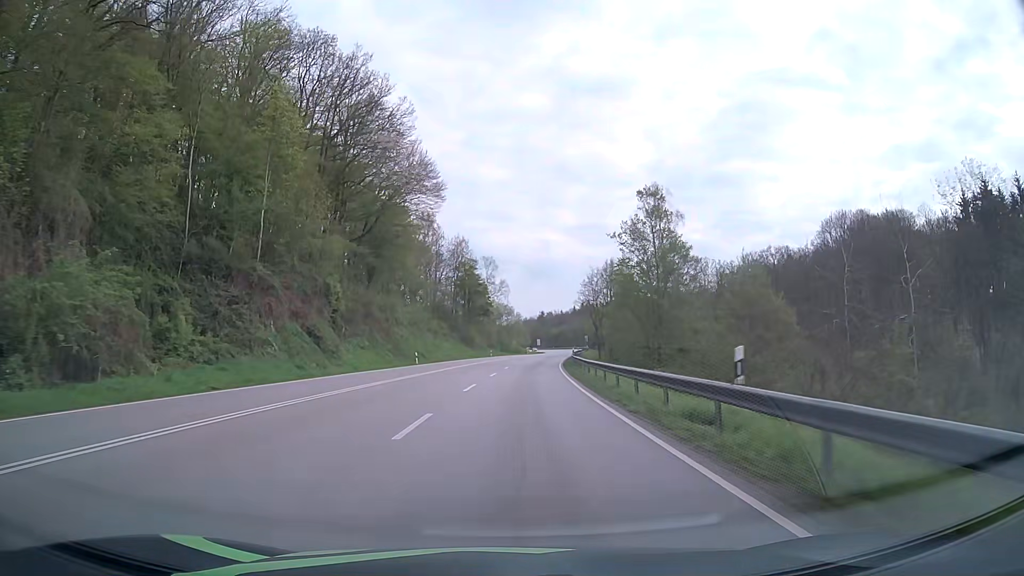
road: primary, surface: asphalt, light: Day
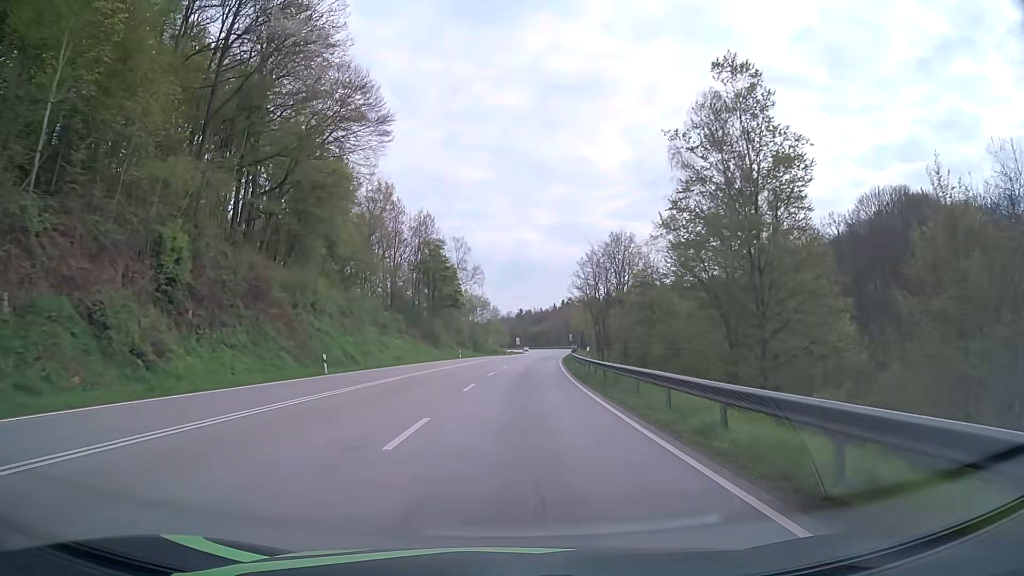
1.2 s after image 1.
(+0.3, +24.6) m; +2°
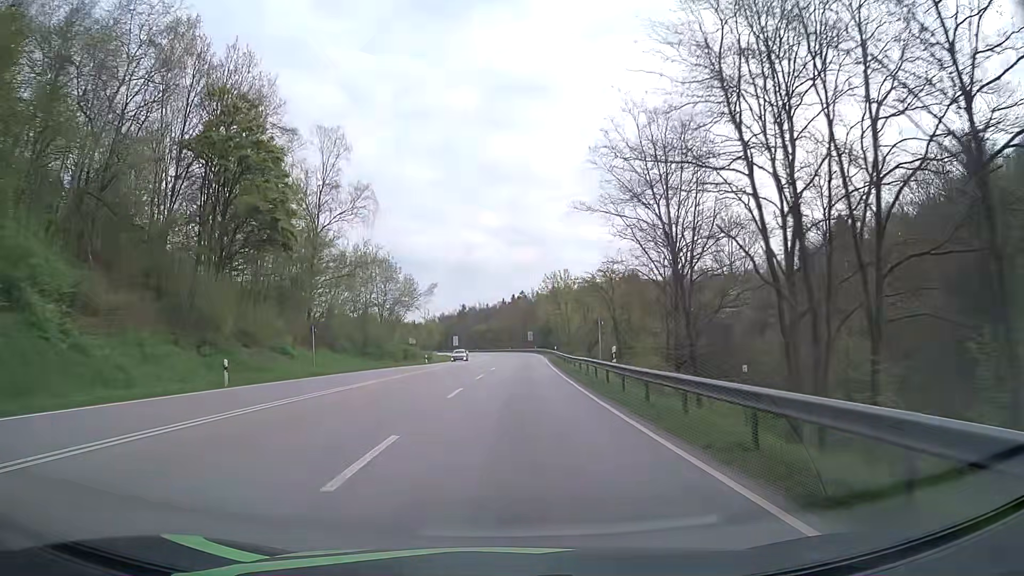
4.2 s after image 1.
(+2.6, +62.0) m; +5°
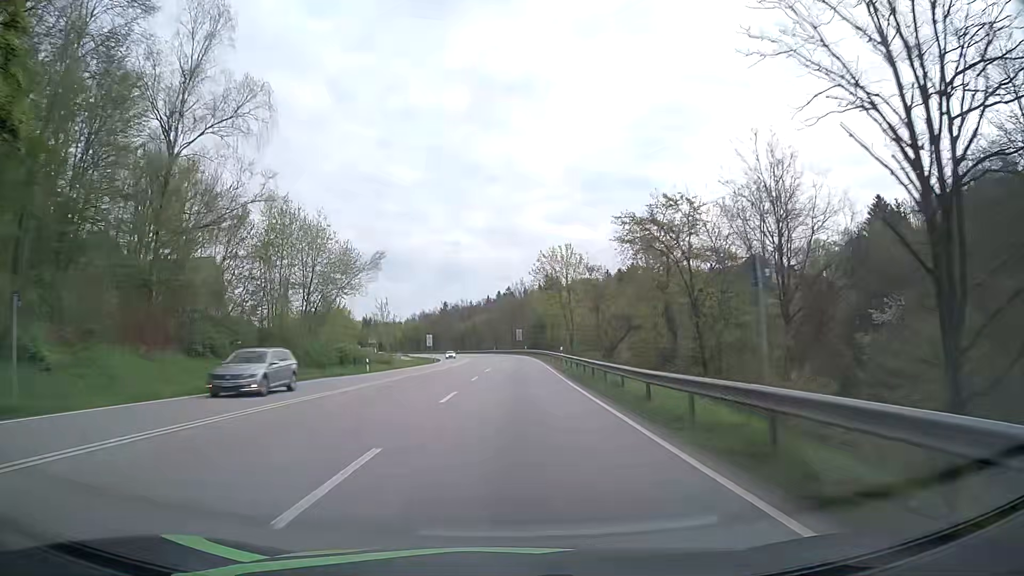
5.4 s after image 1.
(+0.3, +24.9) m; +1°
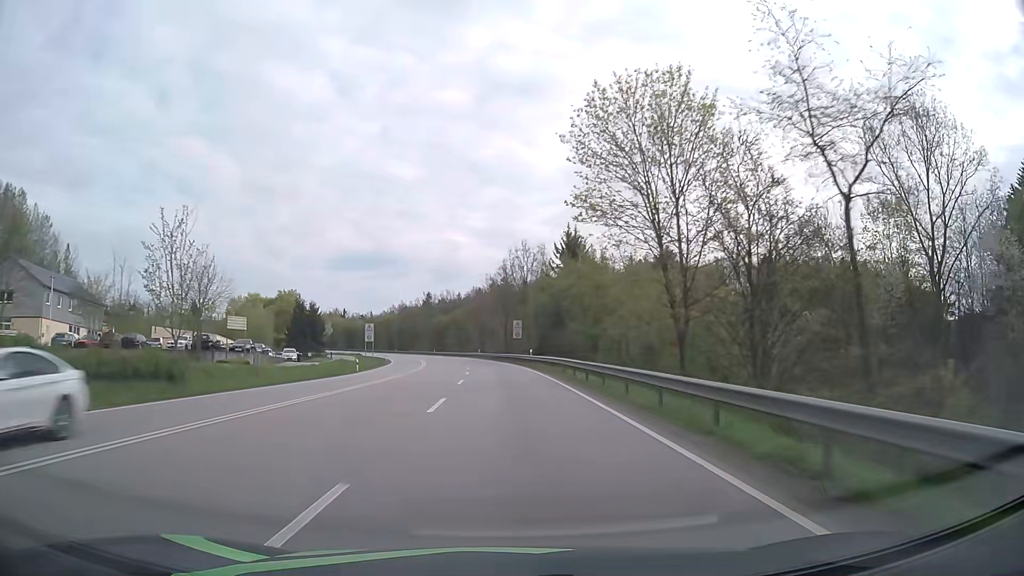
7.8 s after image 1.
(+0.5, +50.0) m; +1°
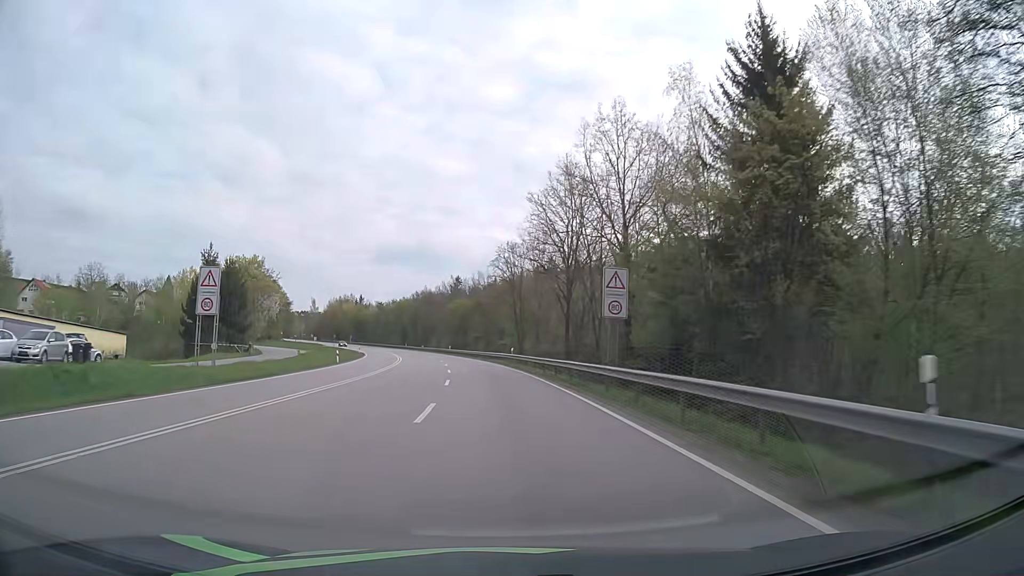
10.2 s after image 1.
(-1.2, +49.9) m; -3°
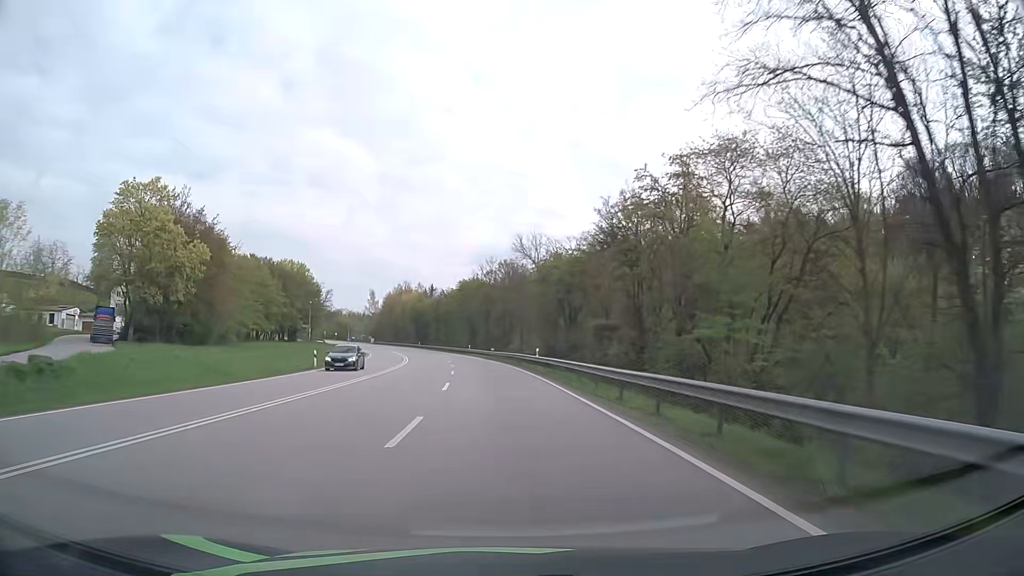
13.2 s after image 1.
(-4.1, +62.3) m; -8°
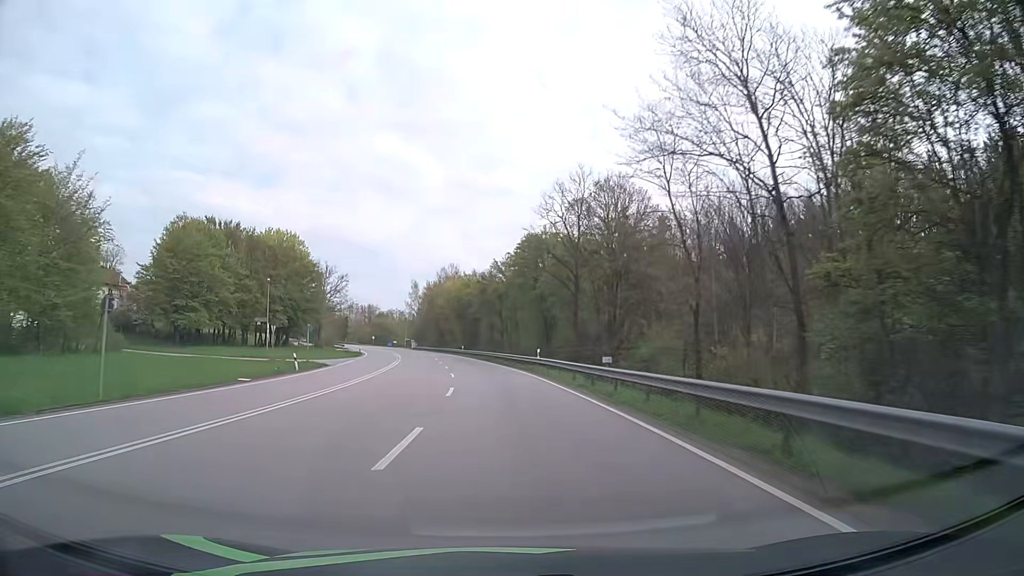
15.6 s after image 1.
(-2.4, +50.0) m; -6°
(0, +10) (0, +20) (-1, +30) (-2, +40) (-3, +50) (-4, +60) (-5, +70) (-7, +80) (-9, +89) (-11, +99) m
